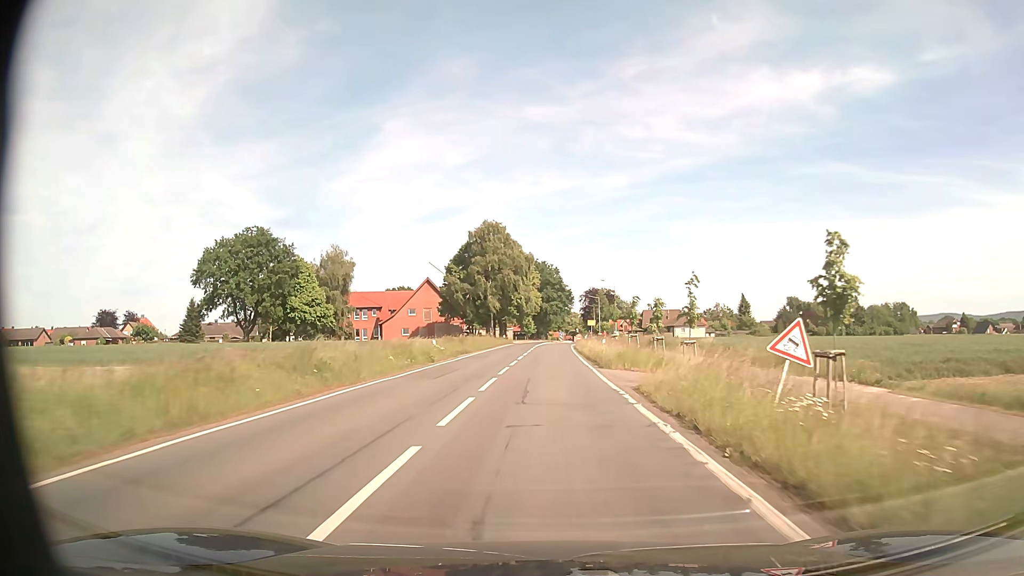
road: secondary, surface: asphalt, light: Day
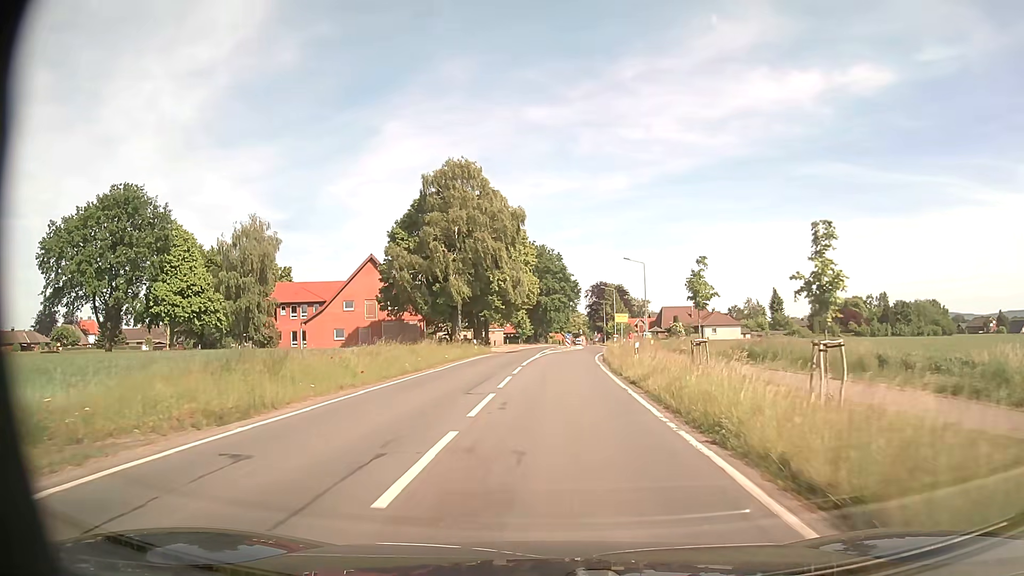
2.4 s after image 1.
(0.0, +32.7) m; 0°
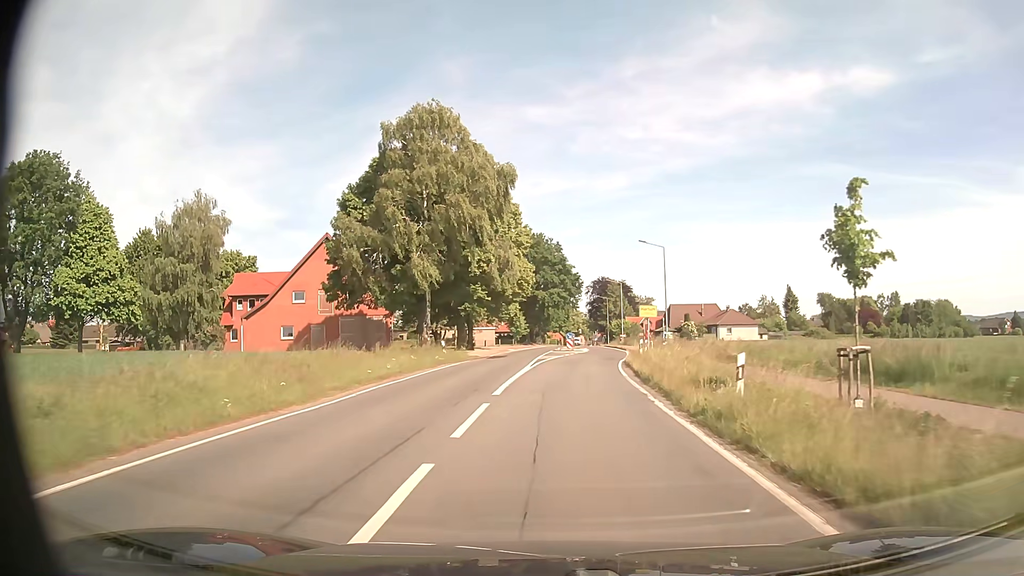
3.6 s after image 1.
(0.0, +13.7) m; 0°
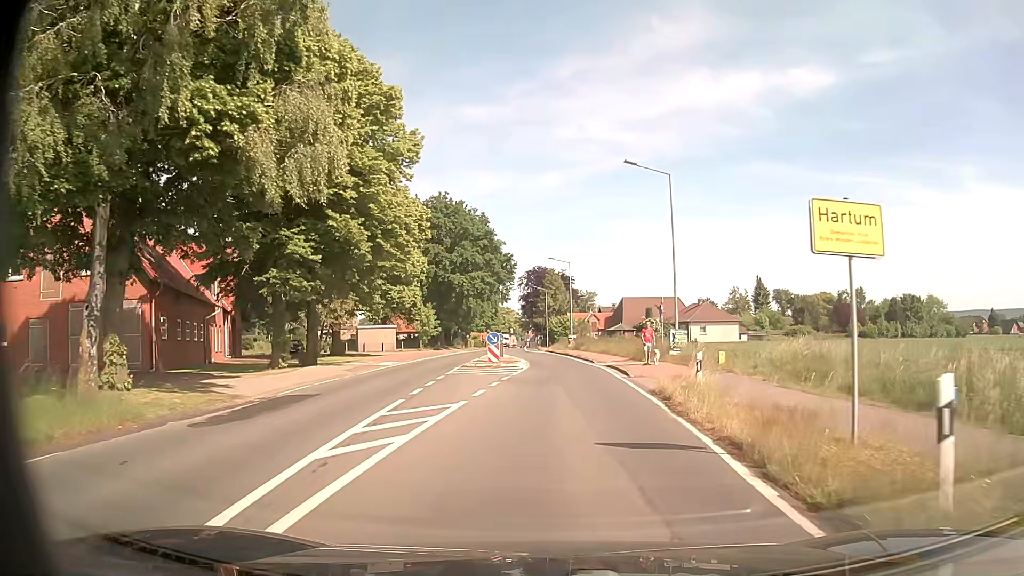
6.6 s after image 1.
(+1.0, +28.3) m; +6°
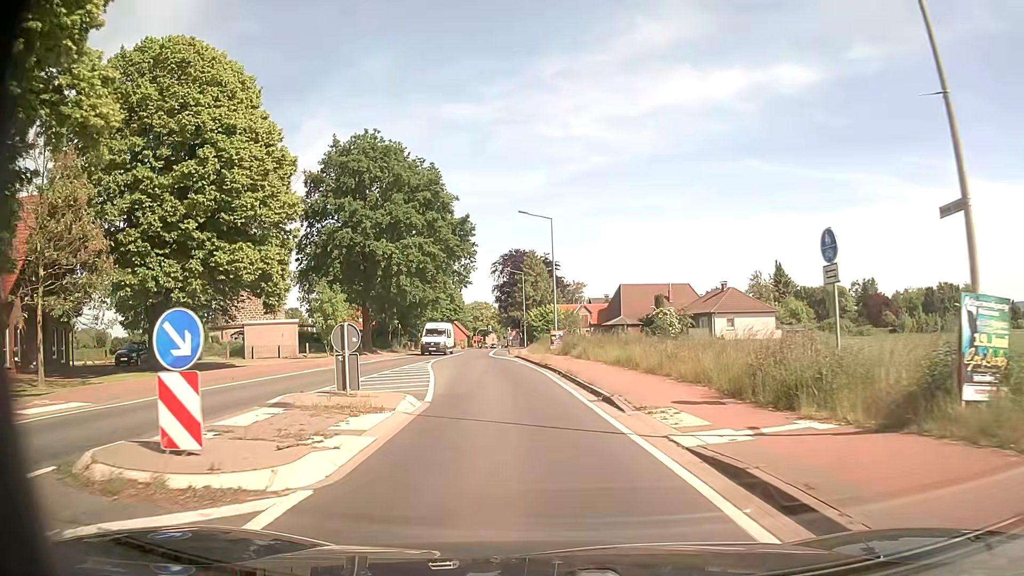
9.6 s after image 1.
(+1.0, +25.3) m; +1°
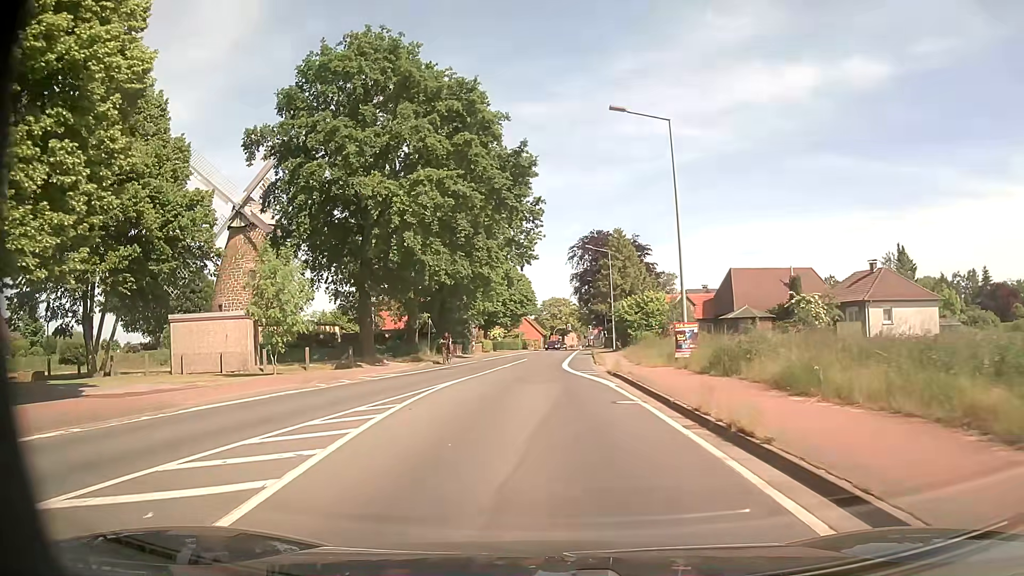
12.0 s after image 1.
(-1.2, +21.1) m; -7°
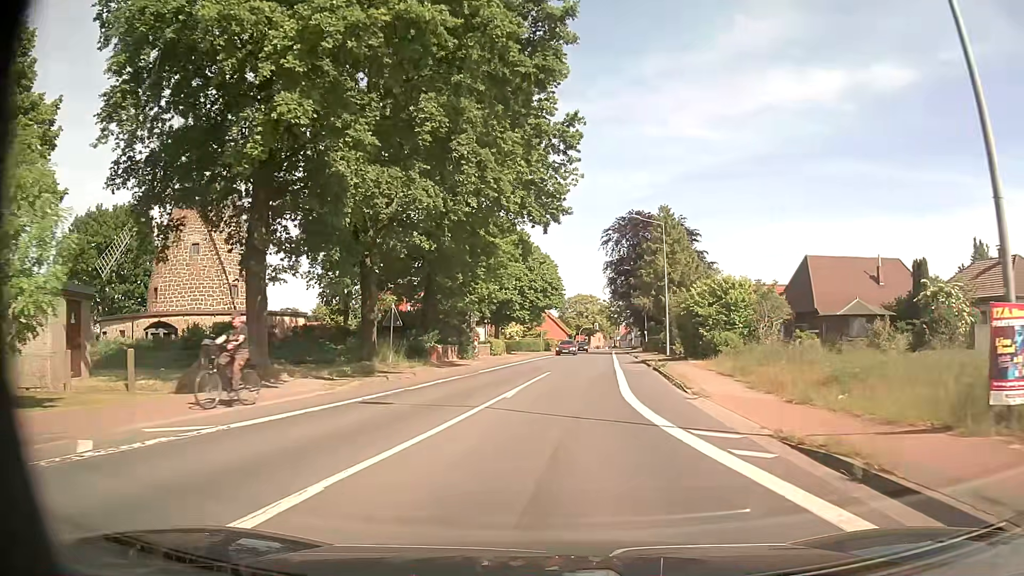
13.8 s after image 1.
(-0.5, +16.8) m; -2°
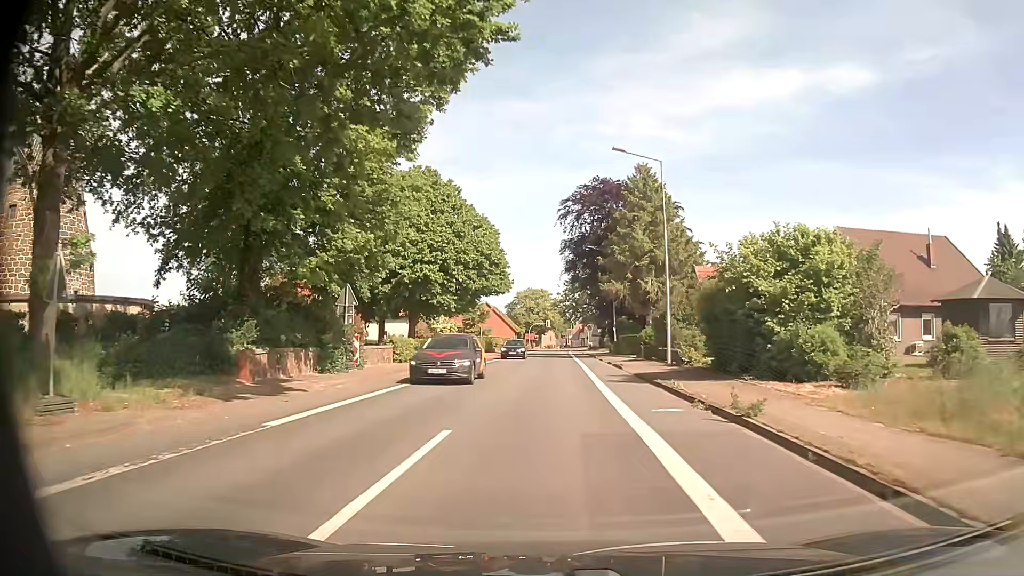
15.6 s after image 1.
(+0.7, +17.5) m; +3°
(0, +10) (+1, +20) (+1, +30) (+2, +40) (+2, +50) (+2, +60) (+3, +70) (+3, +80) (+3, +90) (+4, +100) m
